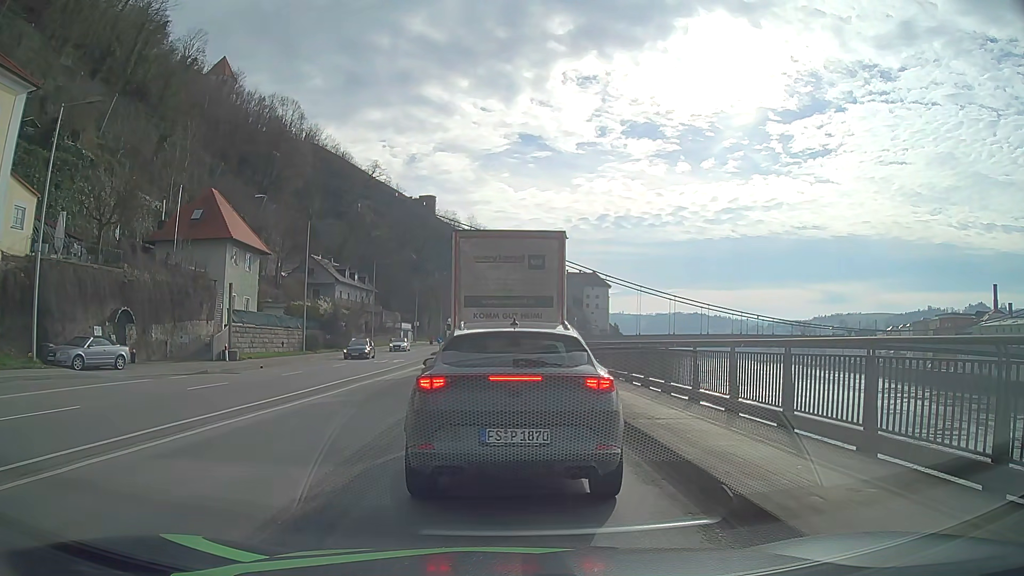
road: primary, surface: asphalt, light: Day
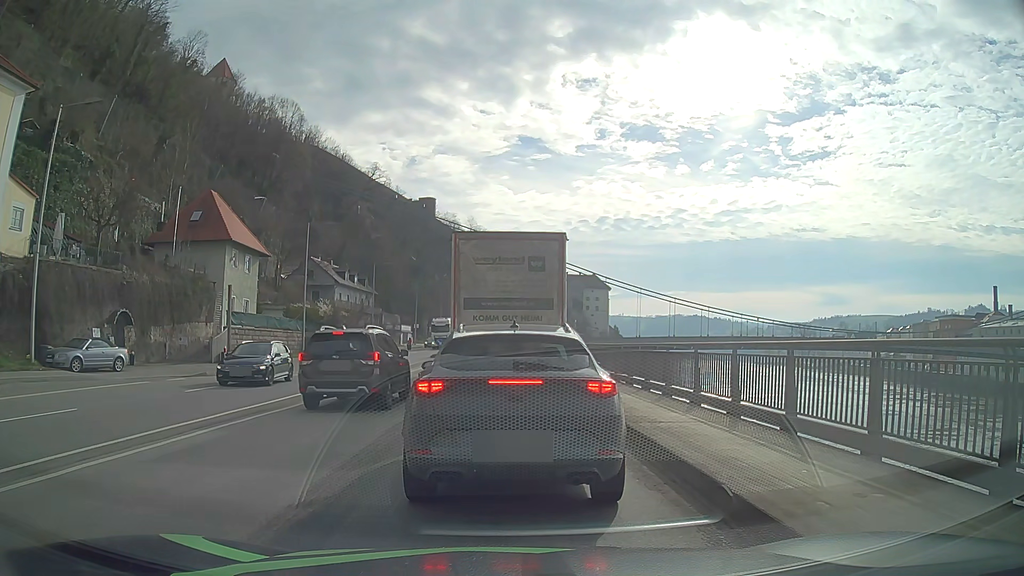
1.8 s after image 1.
(0.0, +0.2) m; 0°
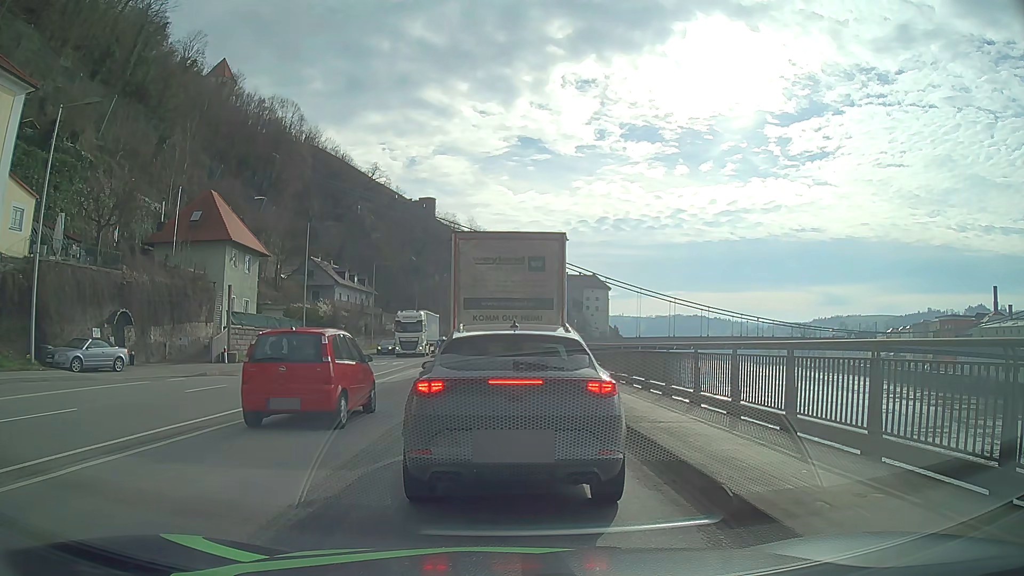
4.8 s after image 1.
(0.0, 0.0) m; 0°
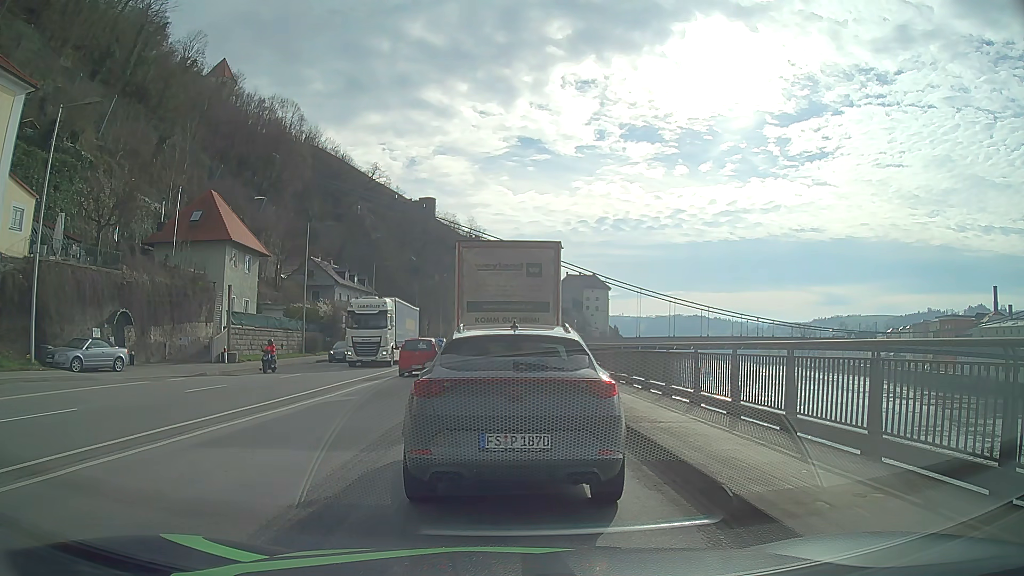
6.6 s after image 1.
(0.0, 0.0) m; 0°
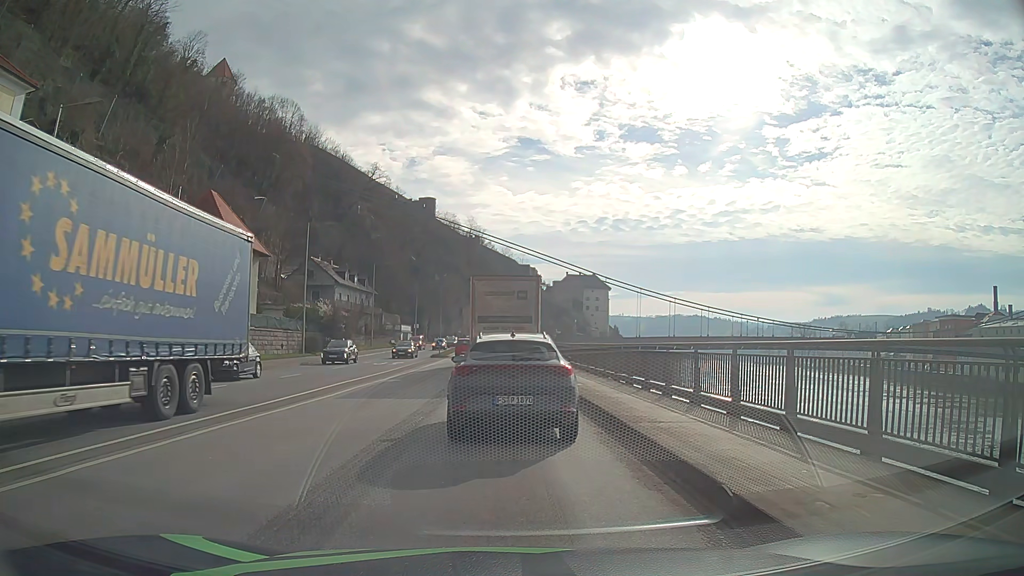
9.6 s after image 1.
(0.0, 0.0) m; 0°
(0, +10) (0, +20) (0, +30) (0, +40) (0, +50) (0, +60) (0, +70) (0, +80) (0, +90) (+1, +100) m
